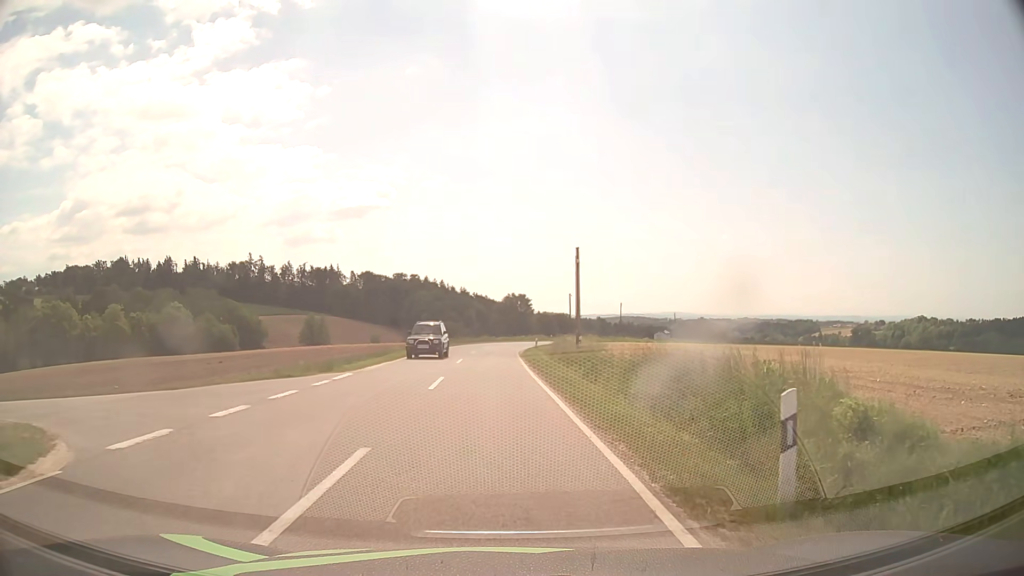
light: Day
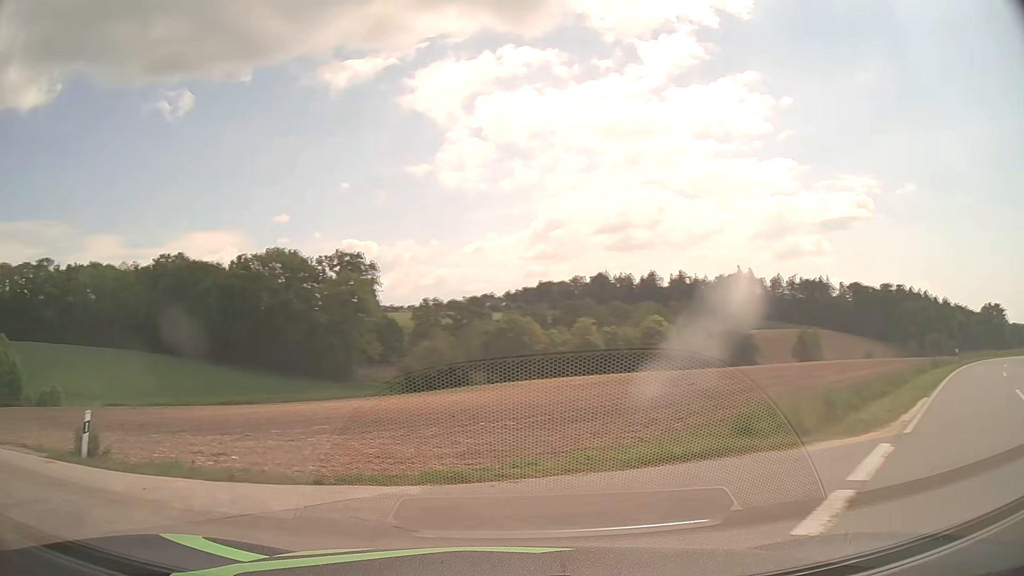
(-1.9, +11.7) m; -40°
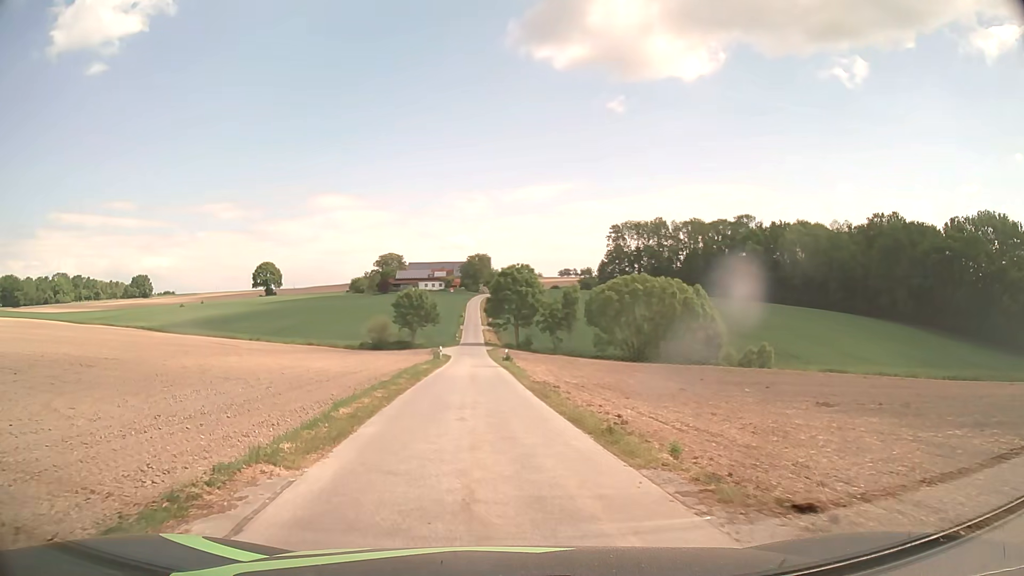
(-8.4, +10.0) m; -62°
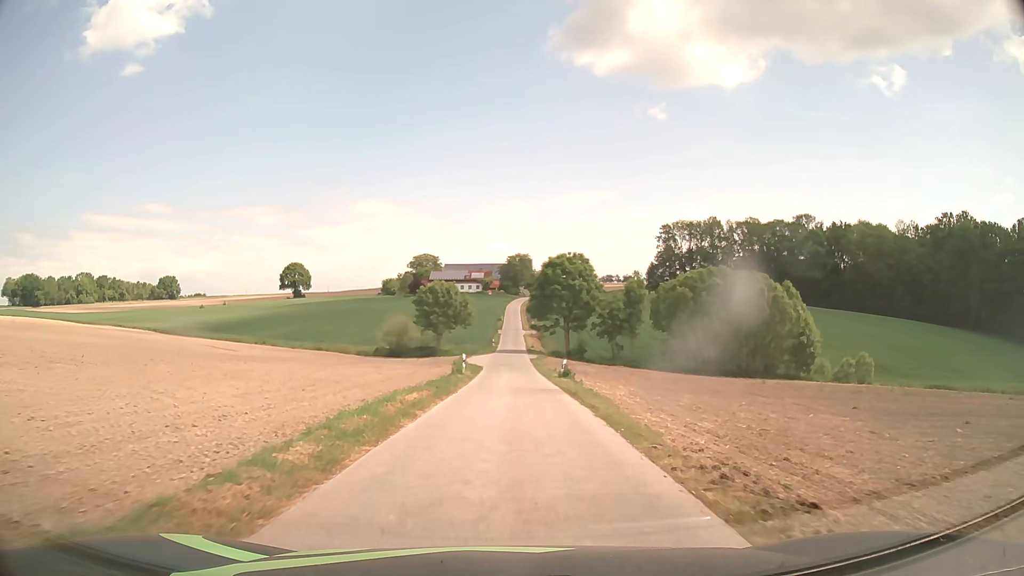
(-1.0, +18.3) m; -4°
(0, +10) (0, +20) (0, +30) (0, +40) (0, +50) (0, +60) (0, +70) (0, +80) (0, +90) (+1, +100) m
